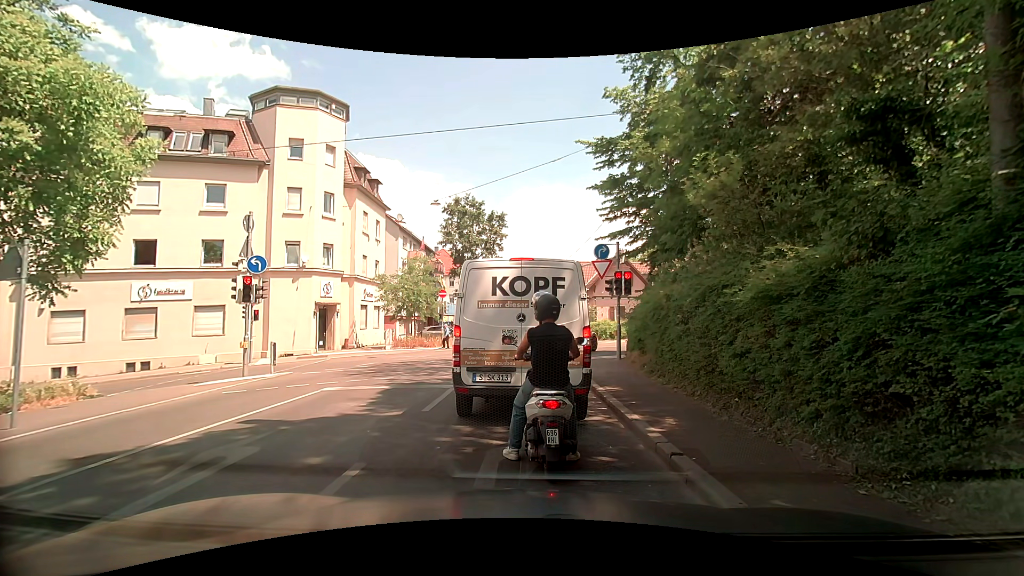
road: unclassified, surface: asphalt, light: Day
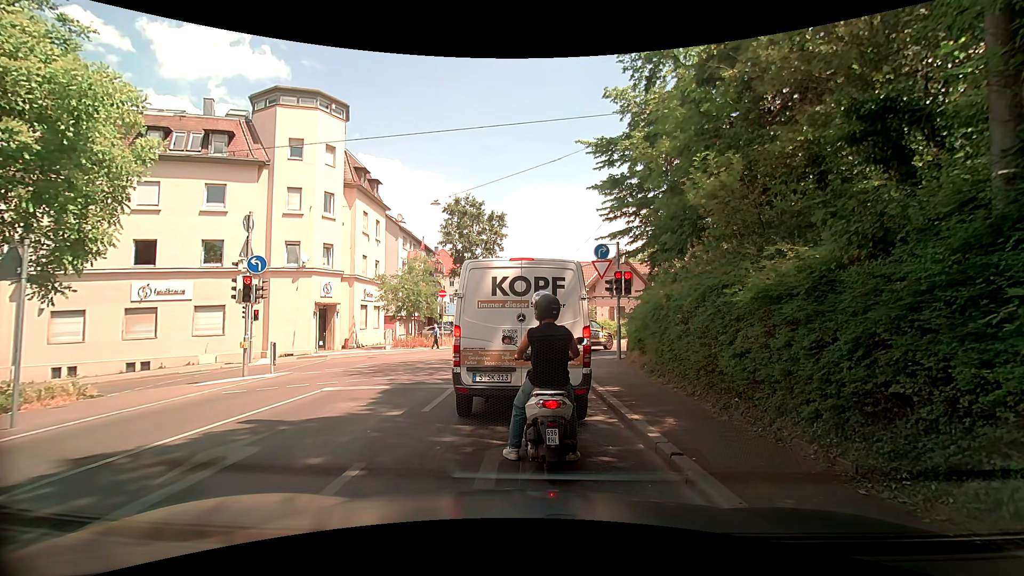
(0.0, 0.0) m; 0°
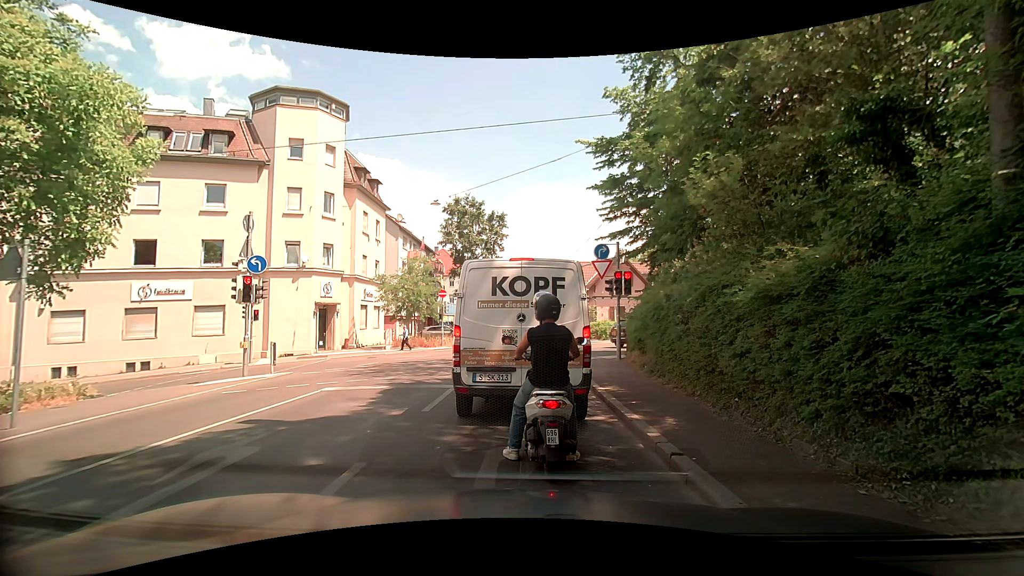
(0.0, 0.0) m; 0°
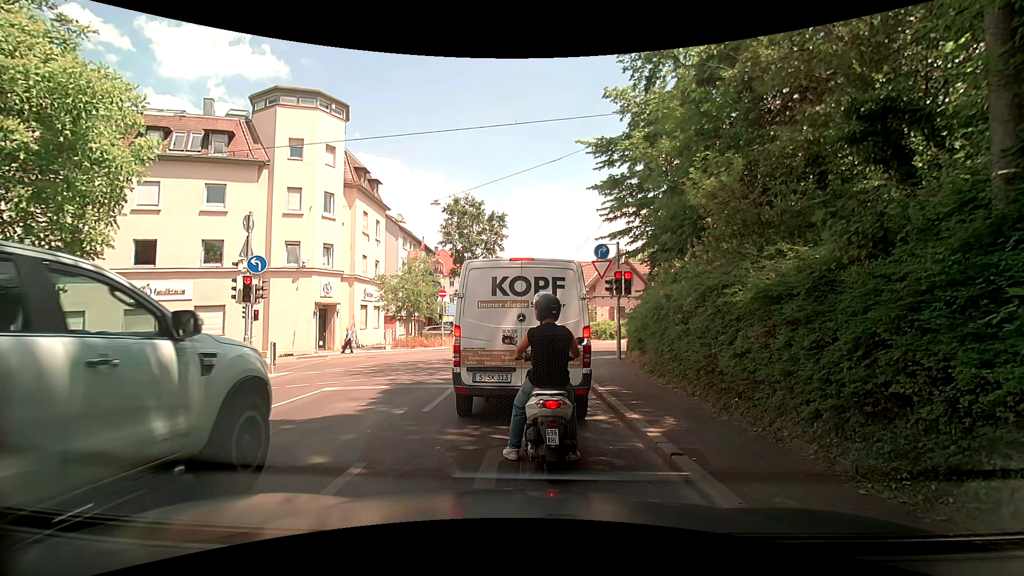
(0.0, 0.0) m; 0°
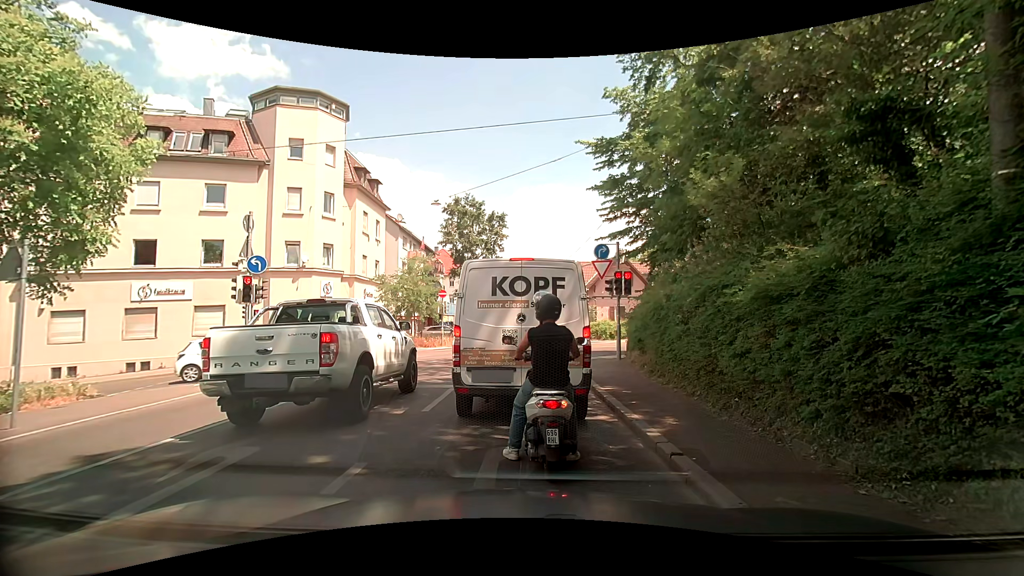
(0.0, 0.0) m; 0°
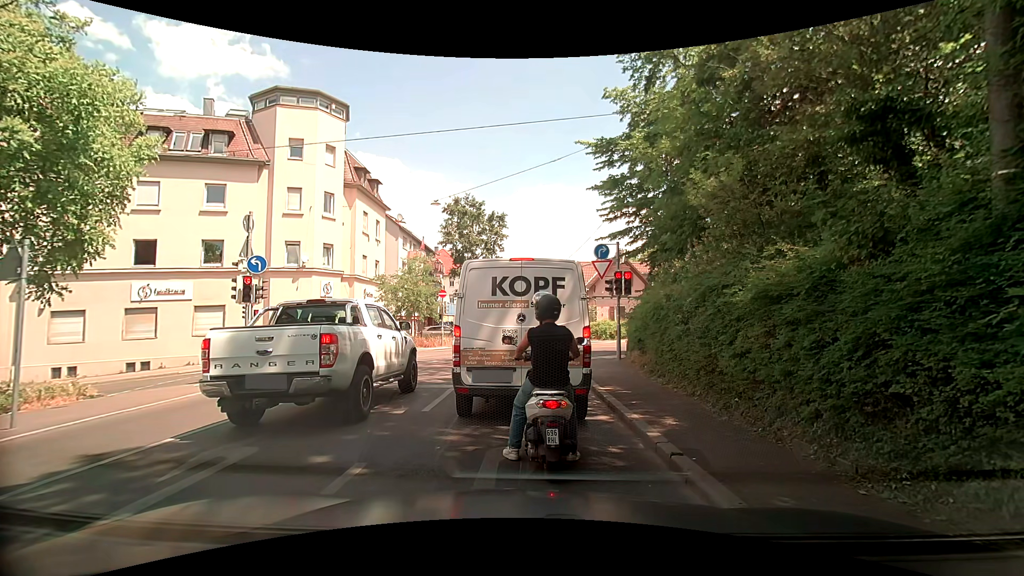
(0.0, 0.0) m; 0°
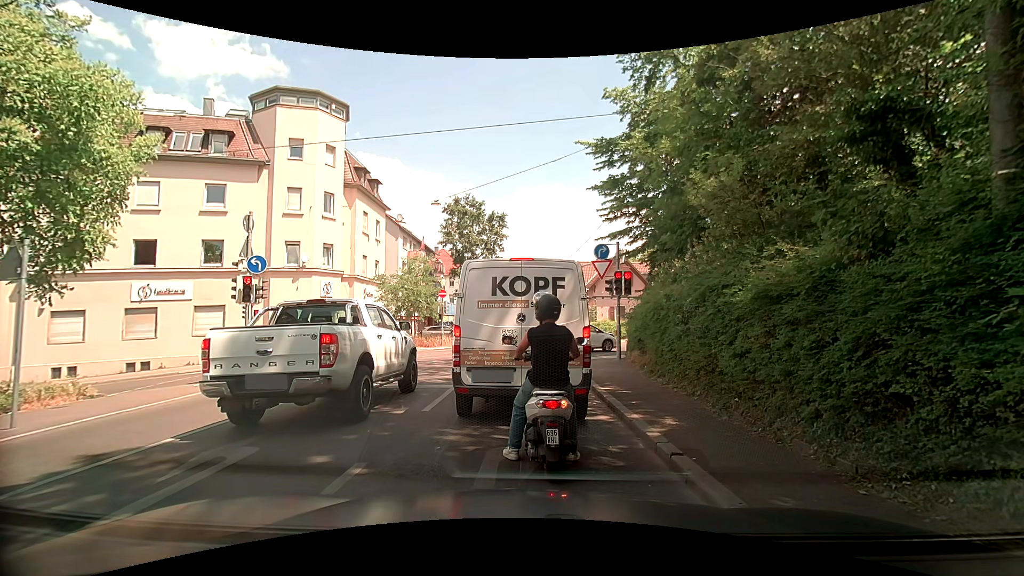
(0.0, 0.0) m; 0°
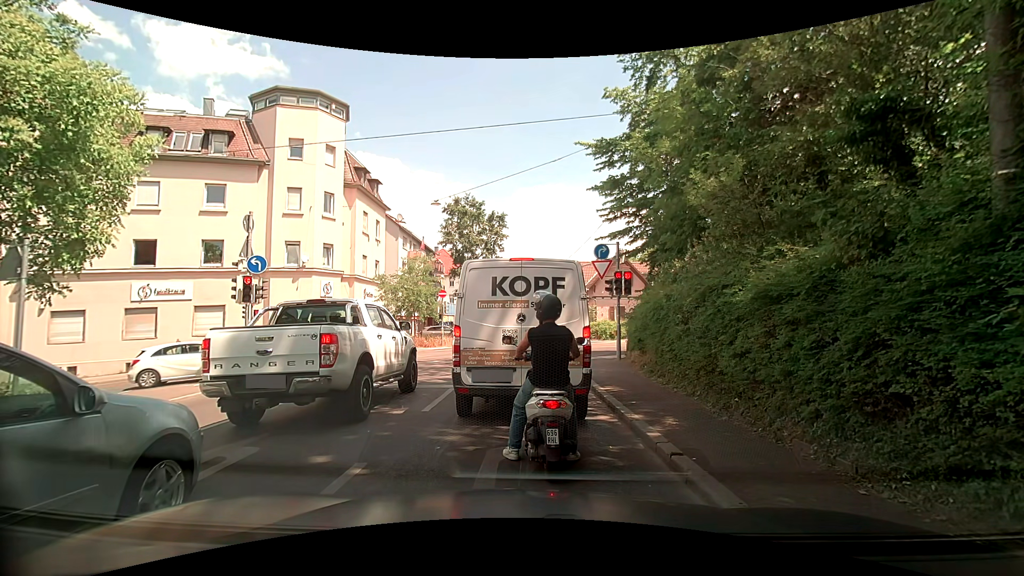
(0.0, 0.0) m; 0°
